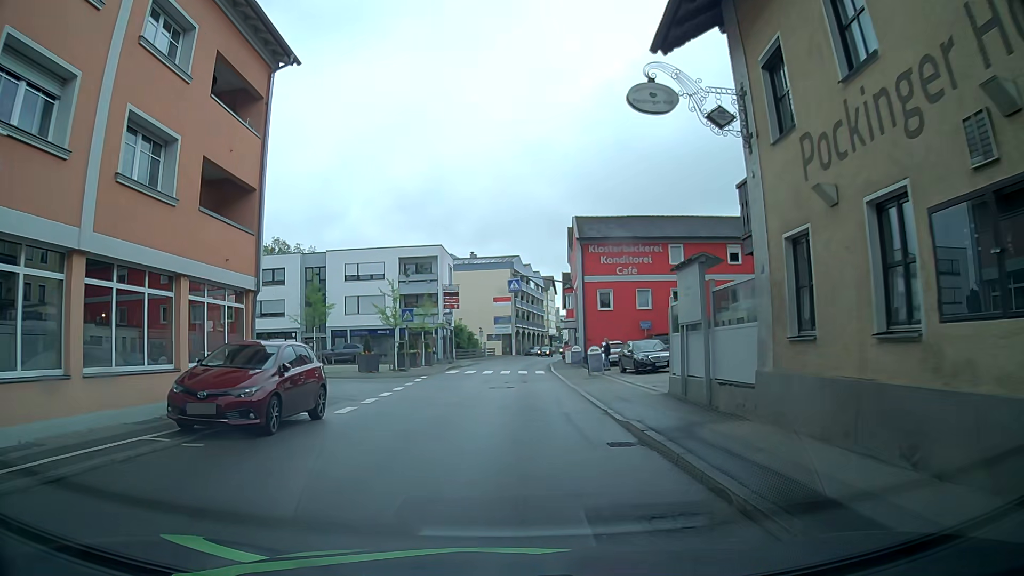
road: secondary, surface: asphalt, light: Day
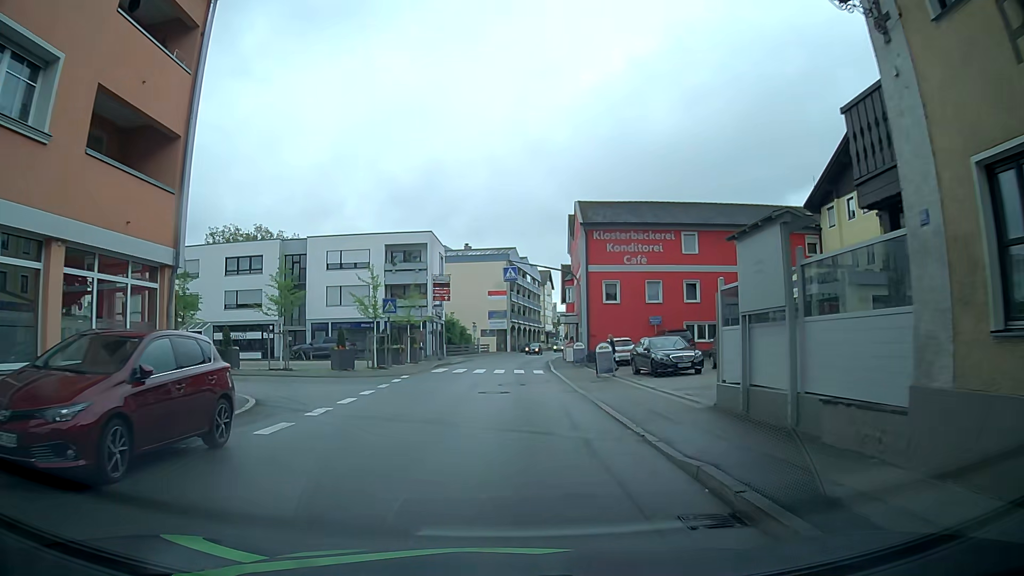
(+0.1, +4.6) m; +1°
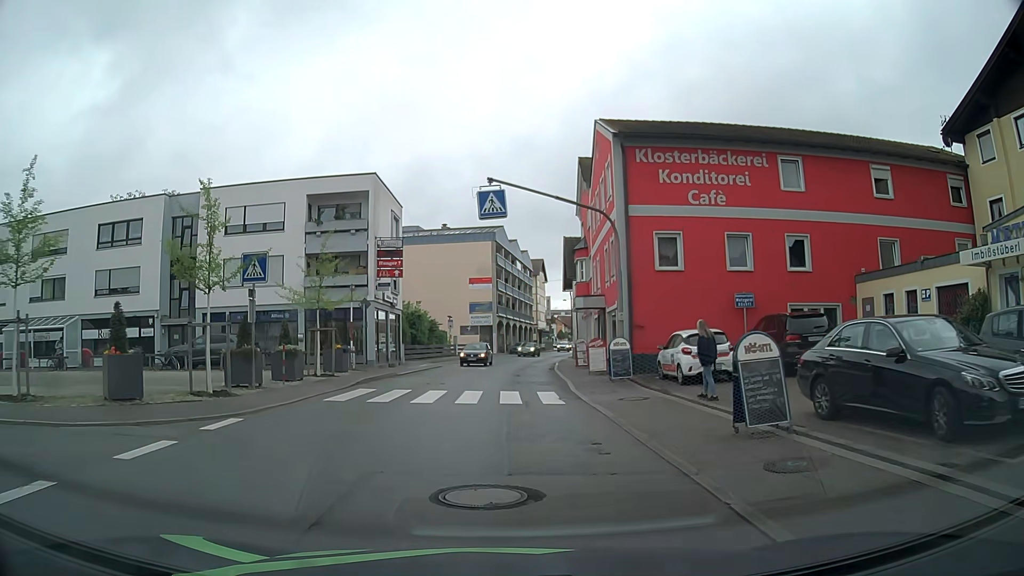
(+0.4, +17.7) m; +1°
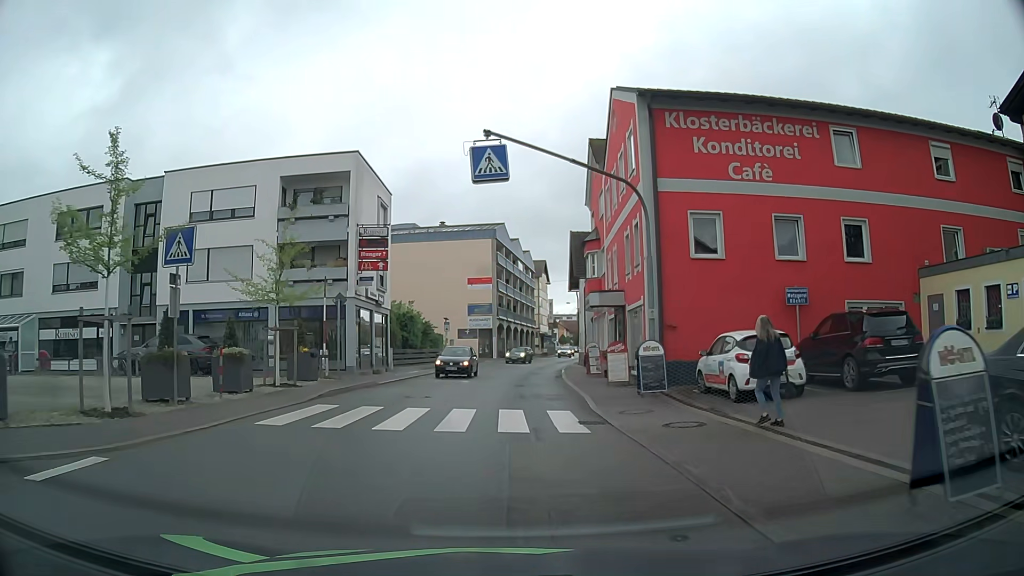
(0.0, +4.5) m; -1°
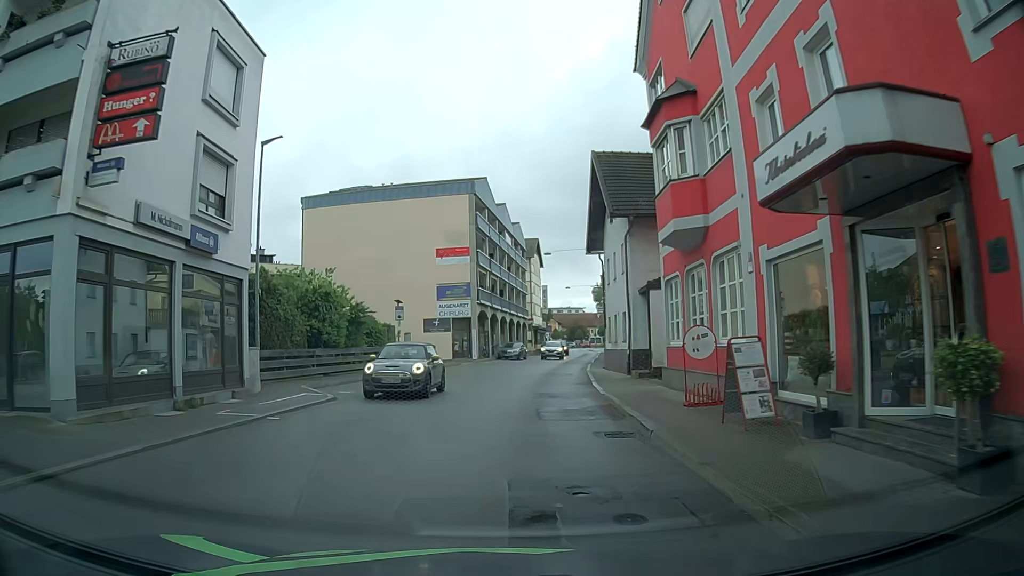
(+0.4, +19.4) m; +2°
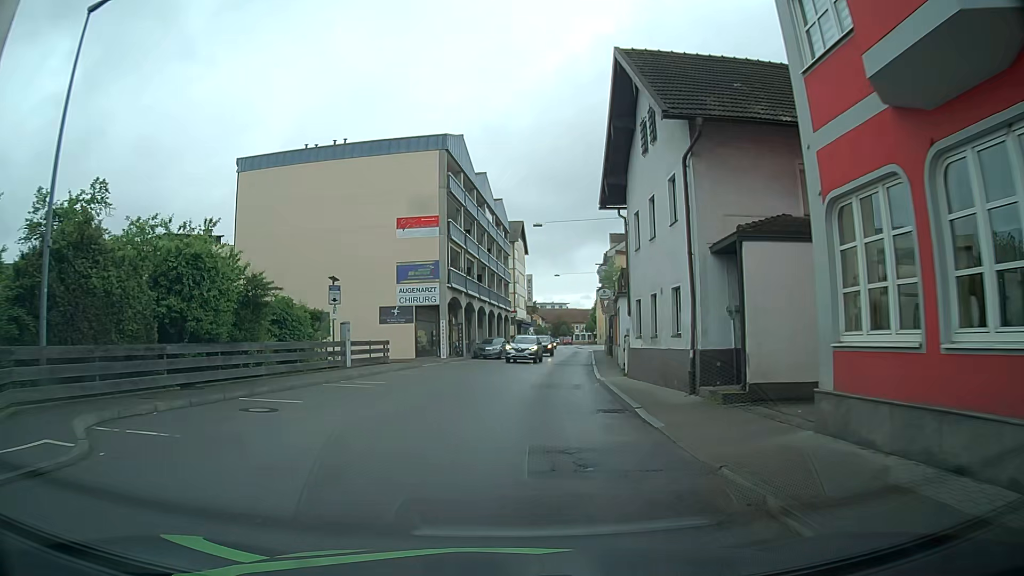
(+0.1, +10.7) m; +2°
(0, +10) (0, +20) (+1, +30) (+2, +40) (+3, +50) (+5, +60) (+6, +70) (+7, +80) (+8, +90) (+8, +100) m
